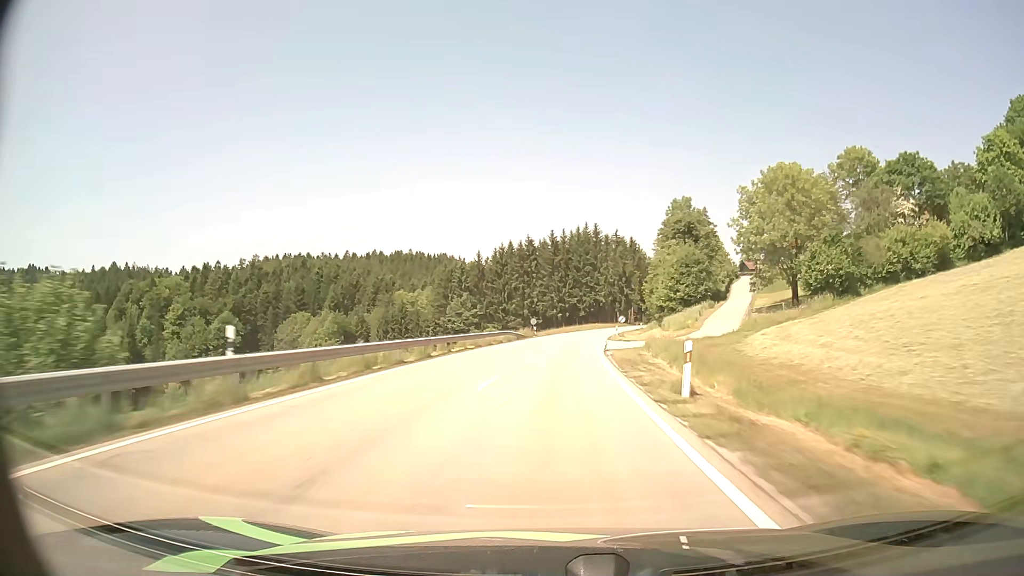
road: secondary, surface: asphalt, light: Day
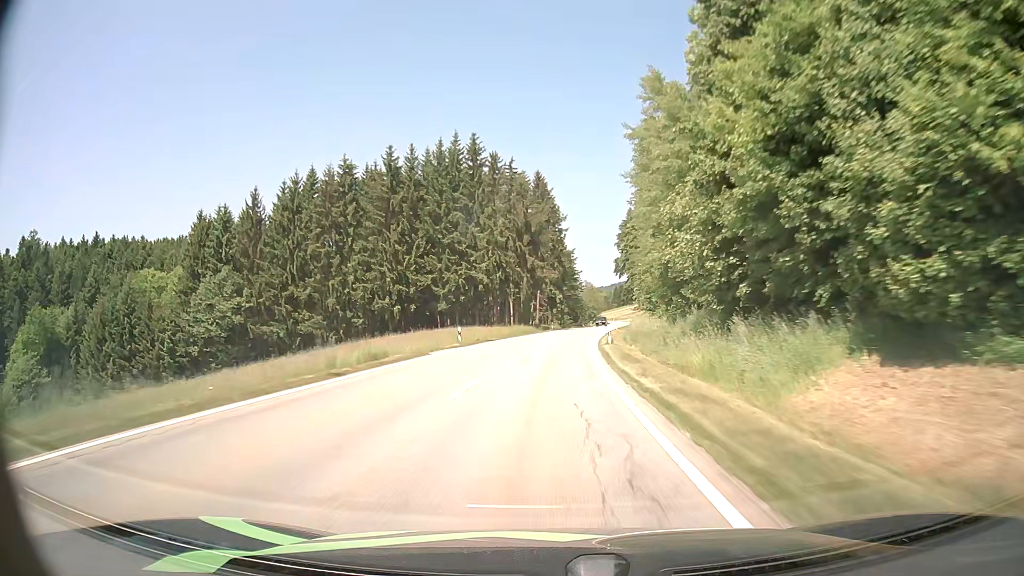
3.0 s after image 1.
(+7.5, +82.4) m; +10°
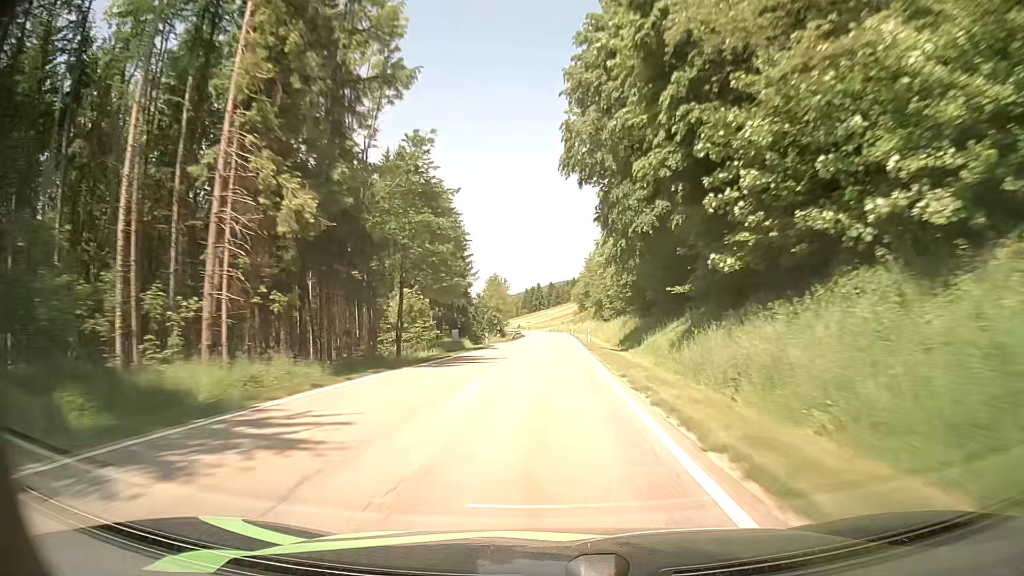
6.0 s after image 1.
(+6.4, +81.5) m; +9°
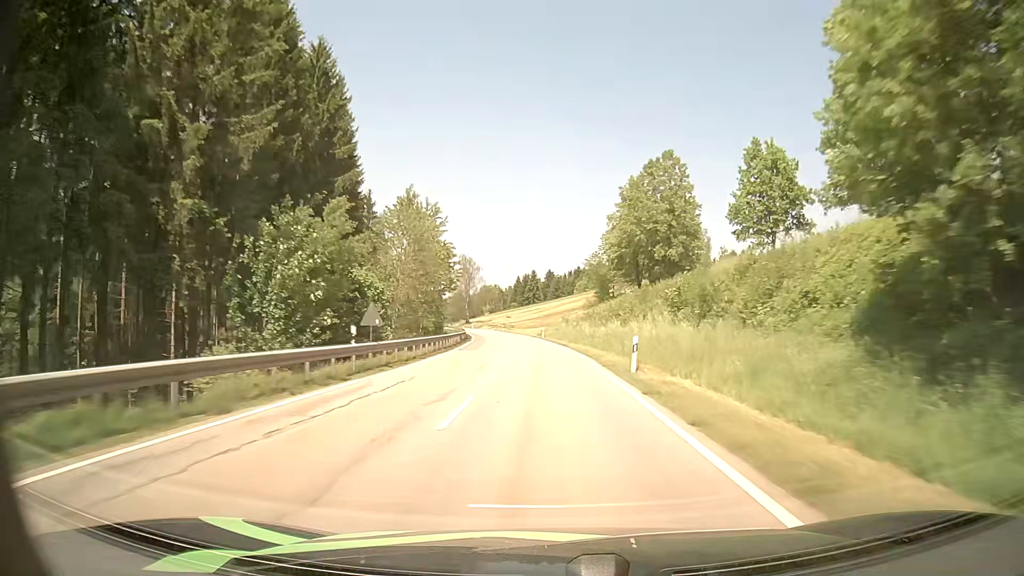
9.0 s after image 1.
(+0.1, +82.7) m; 0°
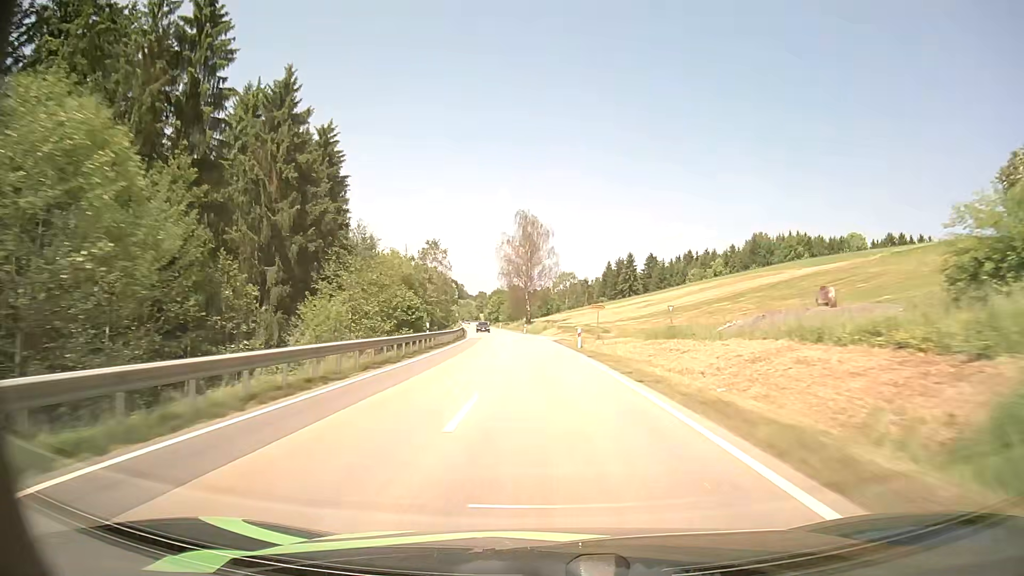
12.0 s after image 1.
(-4.9, +82.5) m; -7°
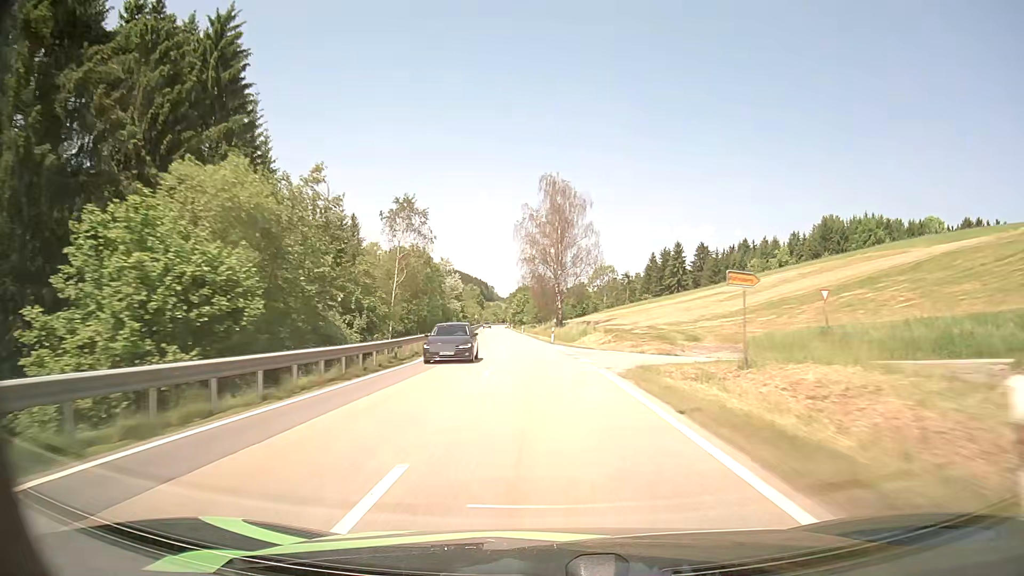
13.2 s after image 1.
(-0.8, +33.2) m; -3°
